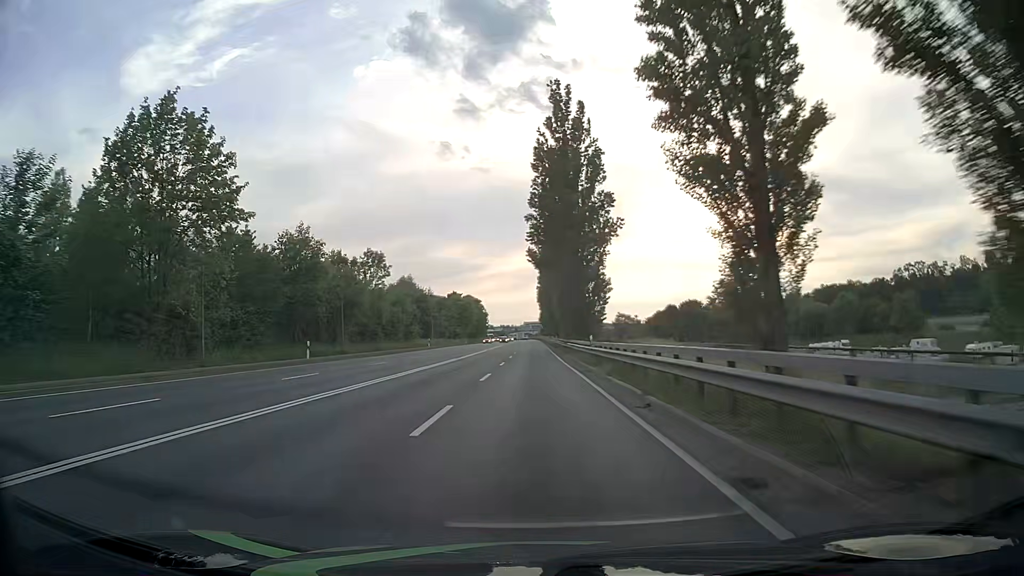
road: primary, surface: asphalt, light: Day
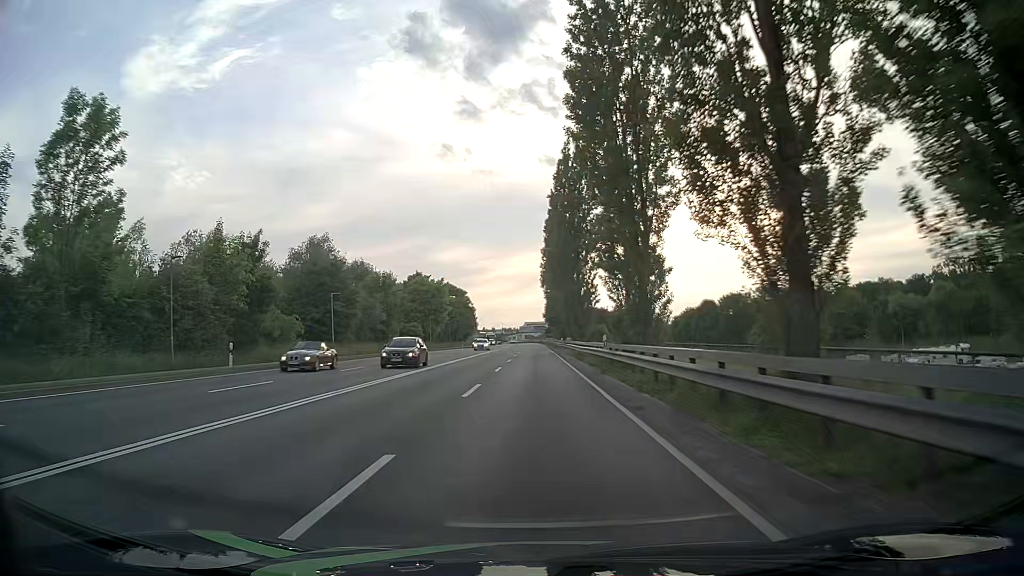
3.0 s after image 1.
(-0.1, +53.6) m; 0°
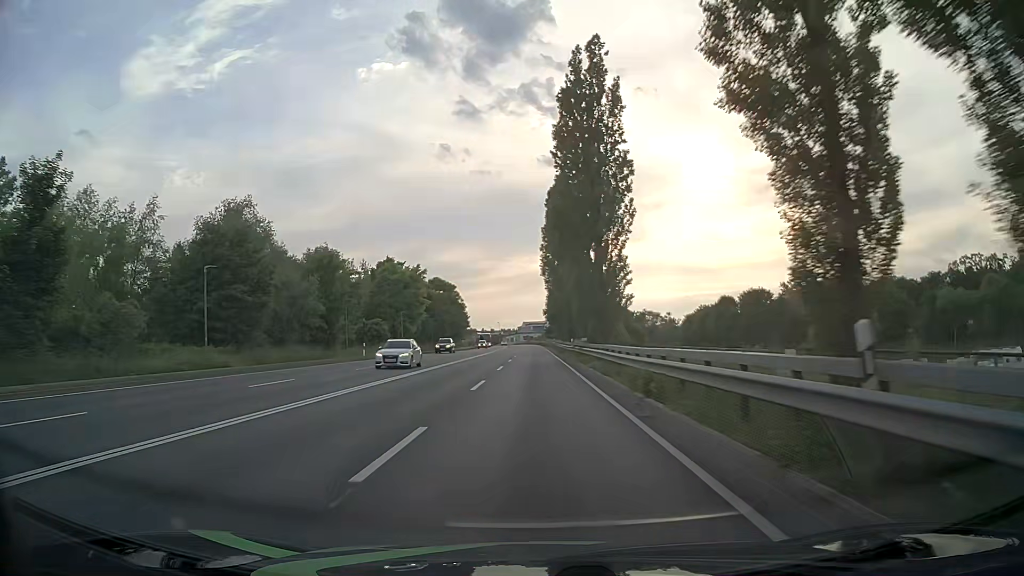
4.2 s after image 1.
(+0.1, +21.4) m; 0°
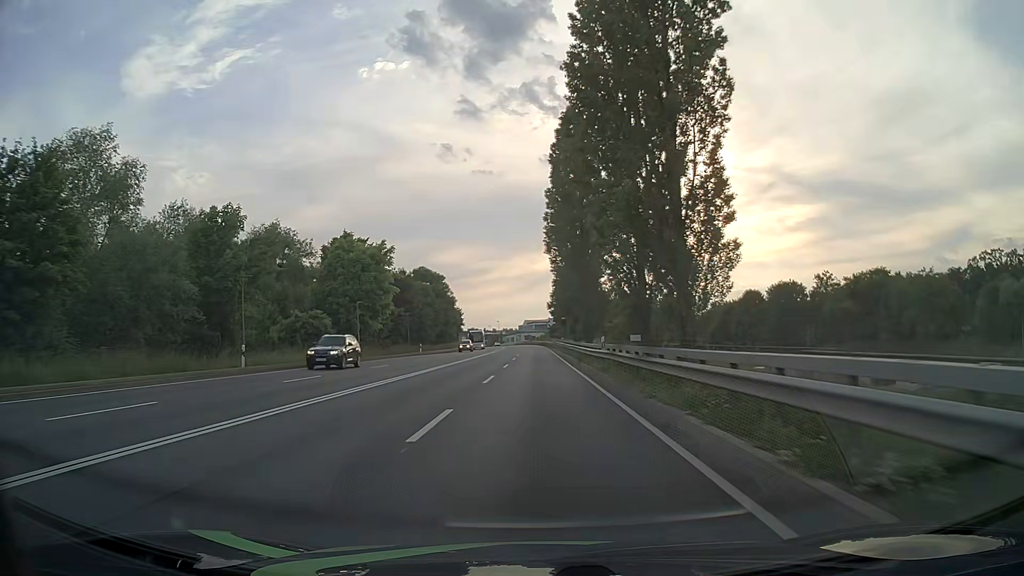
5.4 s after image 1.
(0.0, +21.4) m; 0°
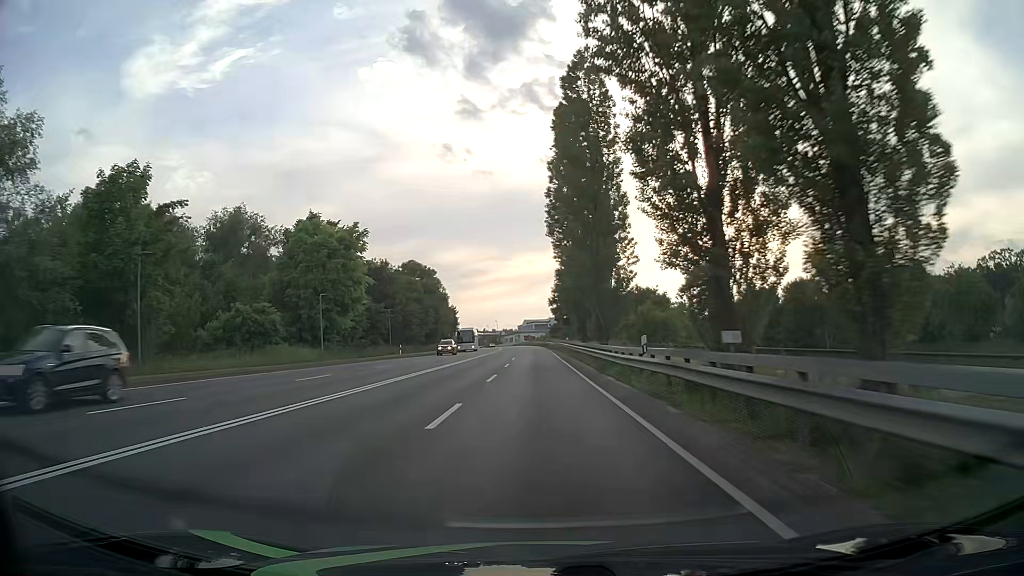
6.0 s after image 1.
(0.0, +10.7) m; 0°
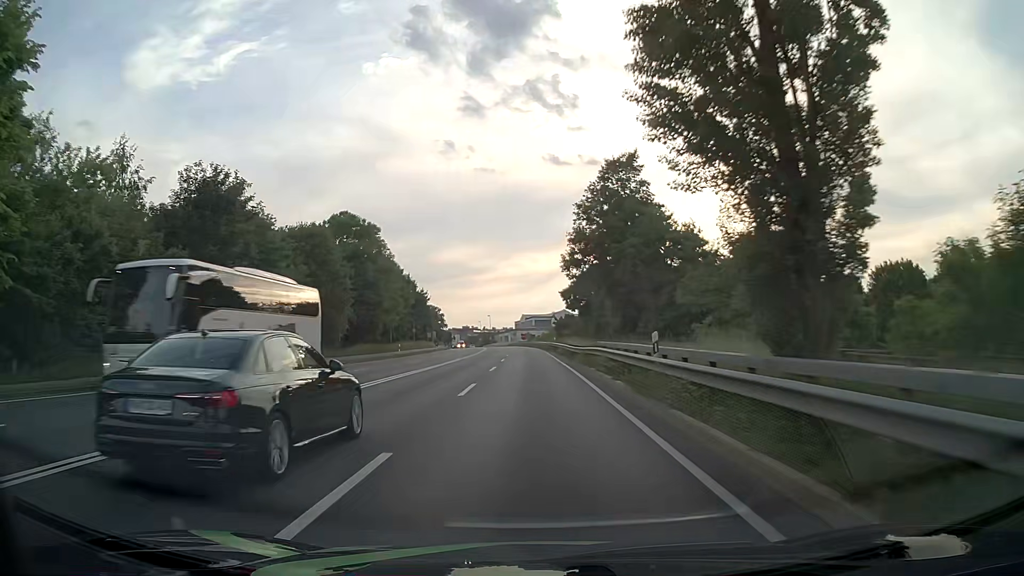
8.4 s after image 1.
(-0.1, +42.5) m; 0°
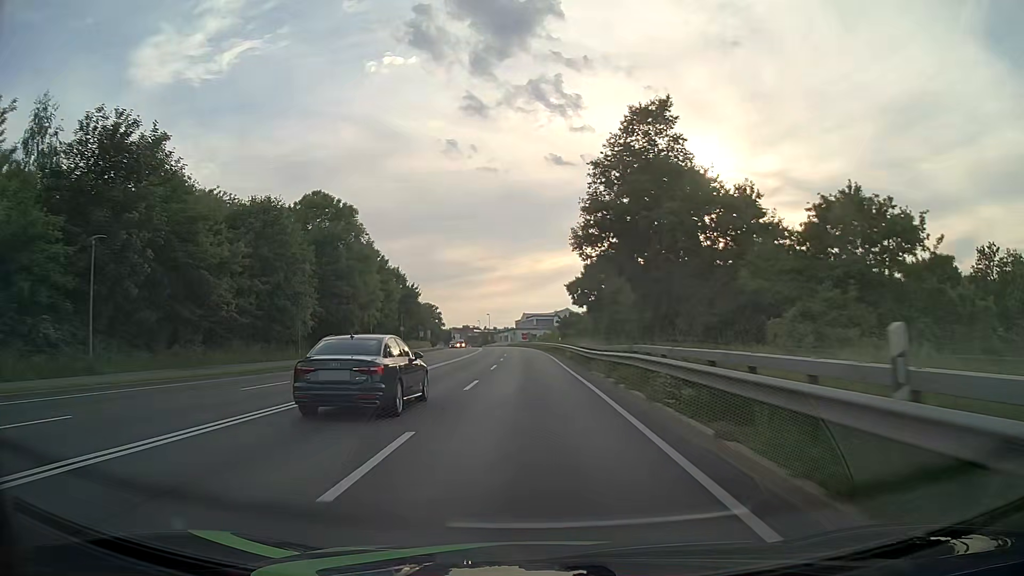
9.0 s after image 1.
(0.0, +10.2) m; 0°
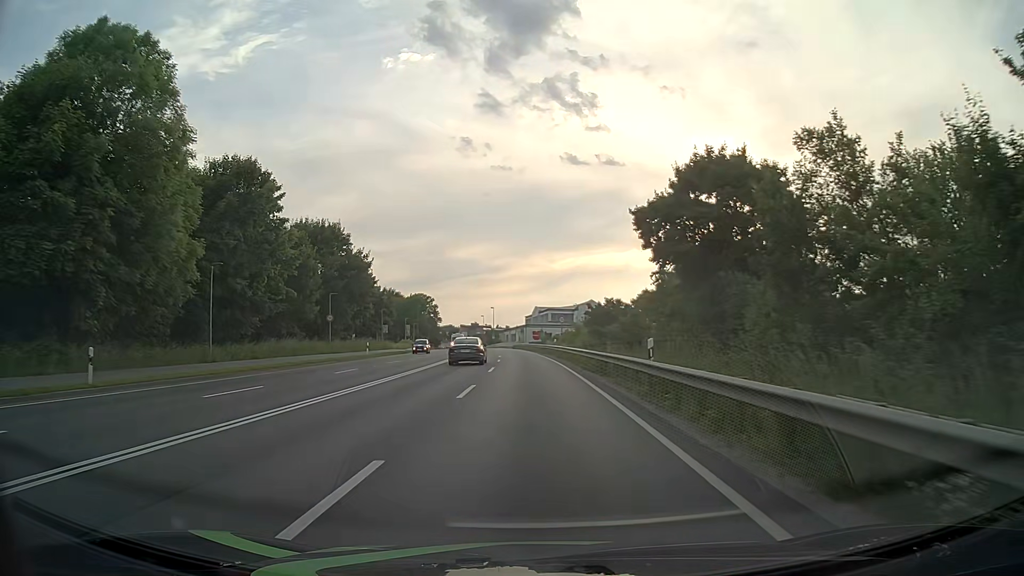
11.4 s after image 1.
(-0.5, +38.1) m; -1°
(0, +10) (0, +20) (0, +30) (-1, +40) (-1, +50) (-1, +60) (-2, +70) (-3, +80) (-4, +90) (-5, +100) m
